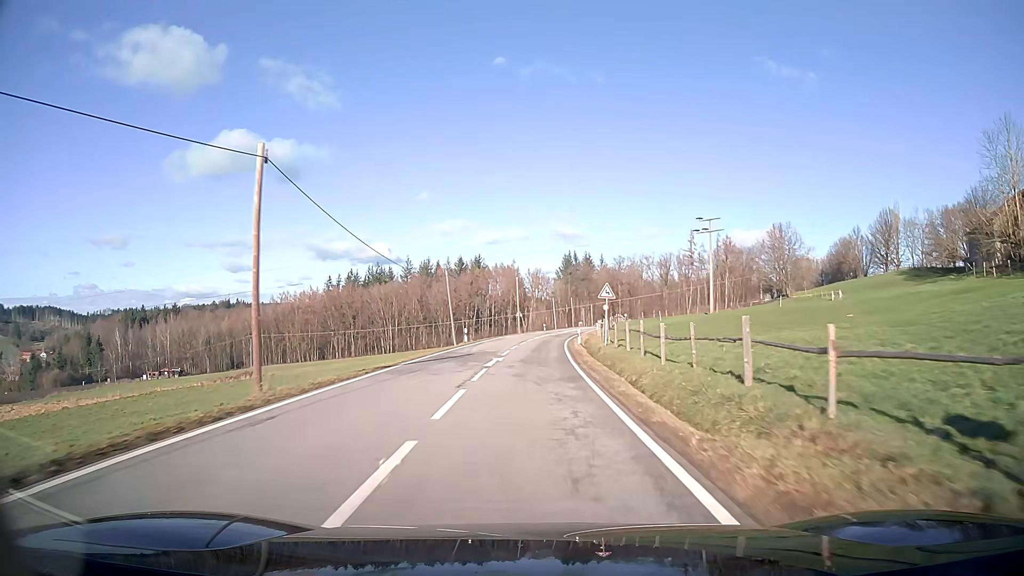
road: secondary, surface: asphalt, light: Day
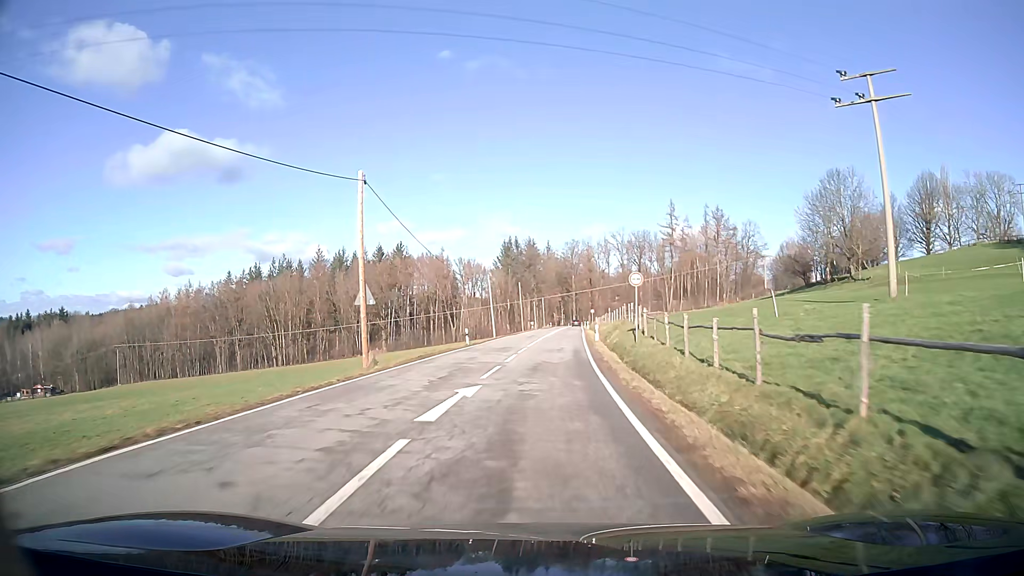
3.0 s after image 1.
(+1.9, +53.9) m; +6°
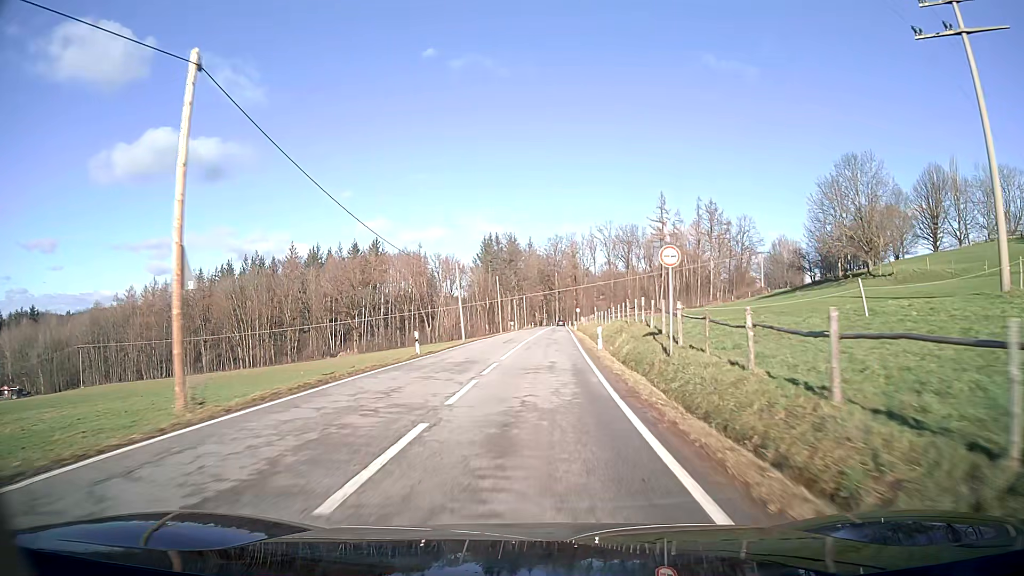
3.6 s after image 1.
(+0.1, +10.7) m; +1°
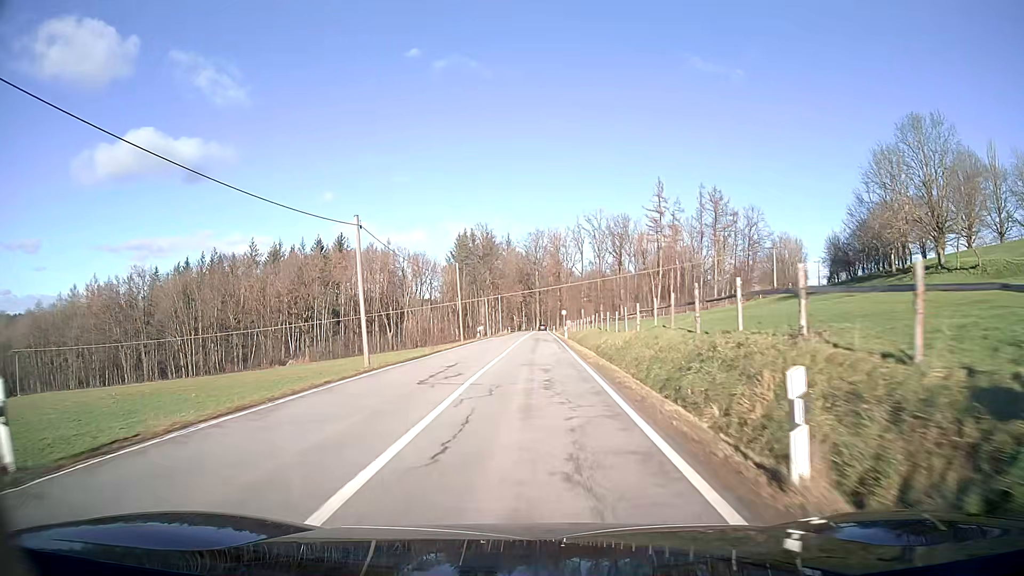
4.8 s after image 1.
(+0.3, +21.2) m; +1°
(0, +10) (0, +20) (0, +30) (0, +40) (0, +50) (+1, +60) (+1, +70) (+1, +80) (+1, +90) (+1, +100) m
